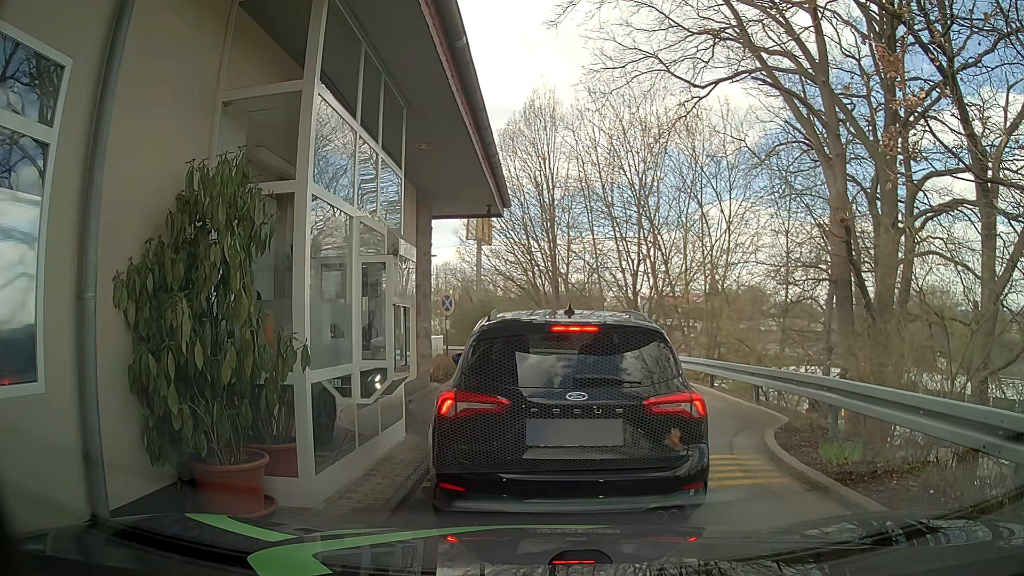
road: tertiary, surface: asphalt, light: Day
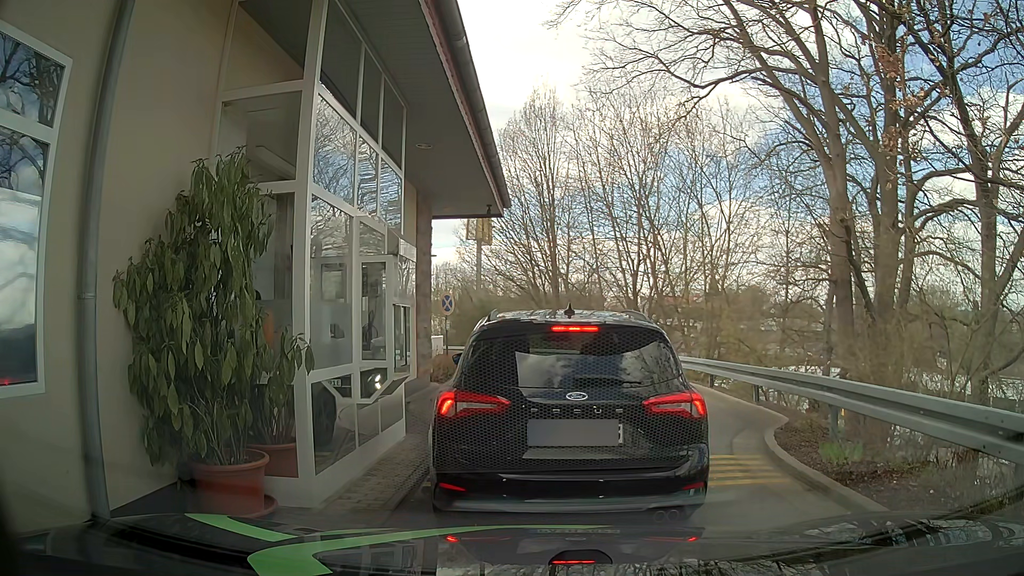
(0.0, 0.0) m; 0°
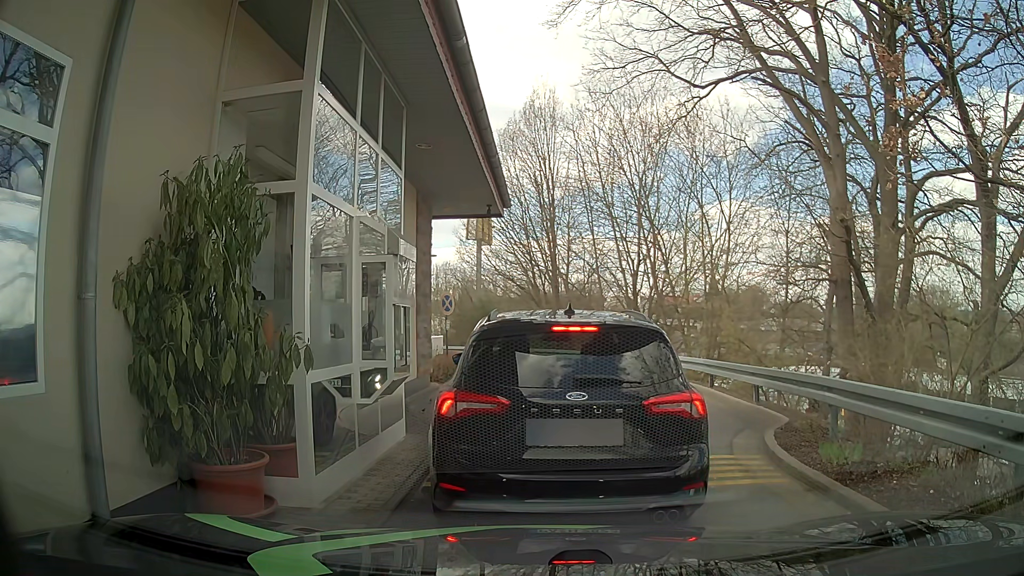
(0.0, 0.0) m; 0°
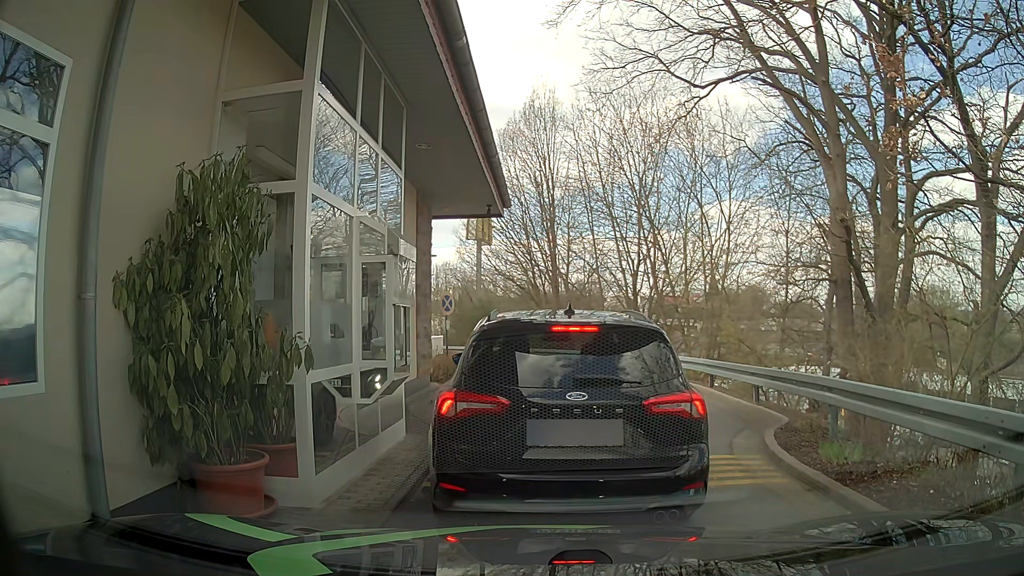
(0.0, 0.0) m; 0°
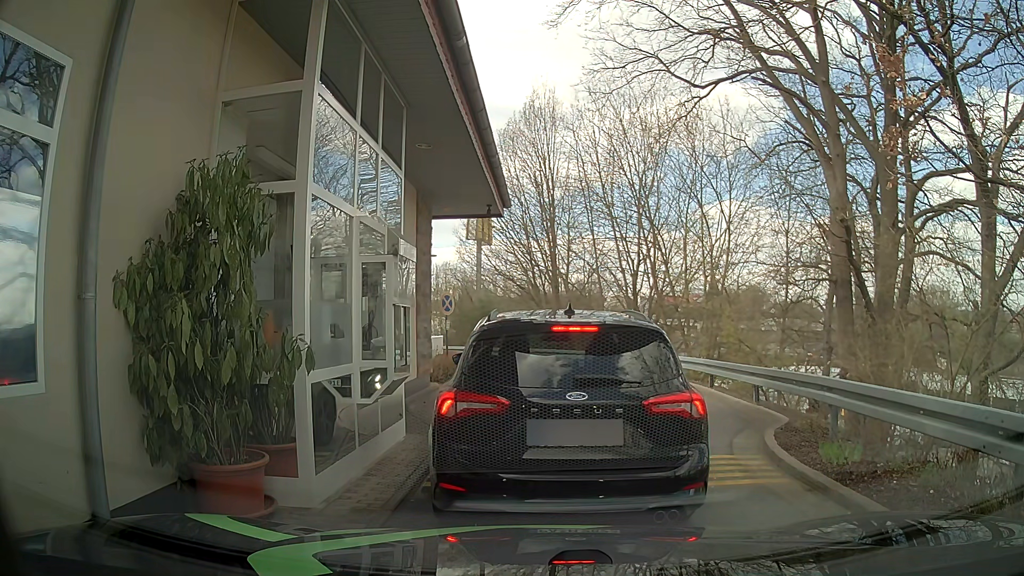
(0.0, 0.0) m; 0°
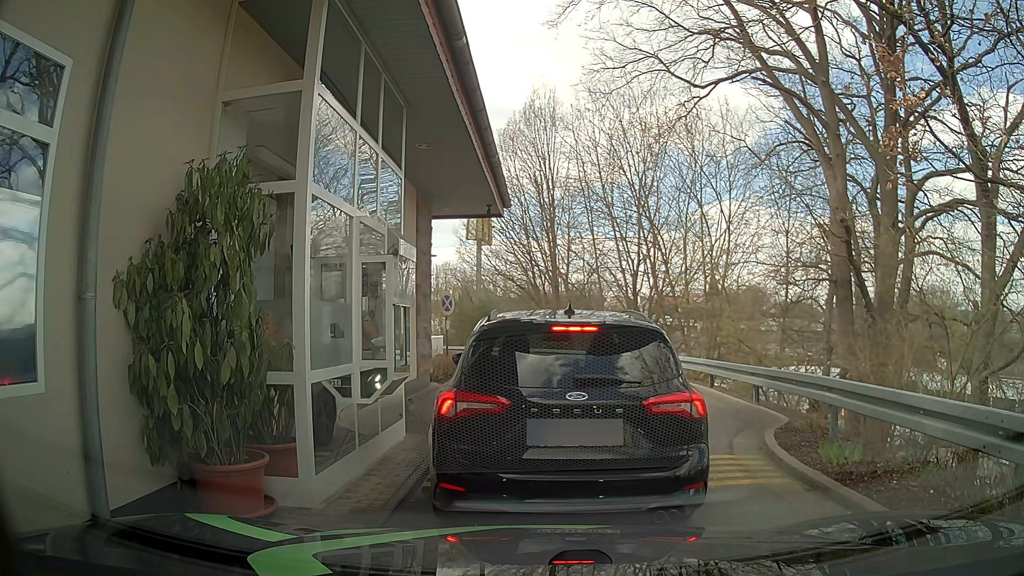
(0.0, 0.0) m; 0°
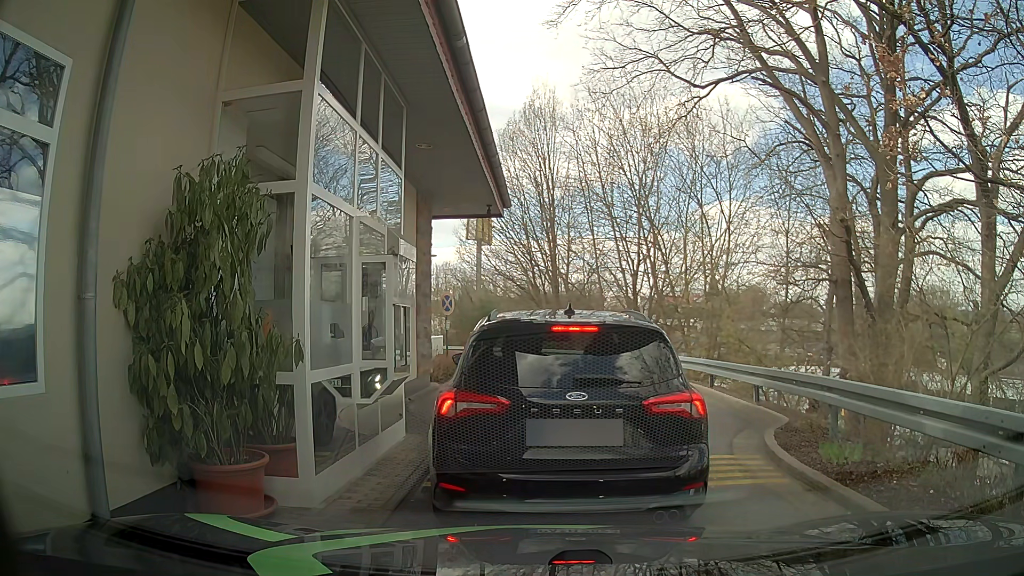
(0.0, 0.0) m; 0°
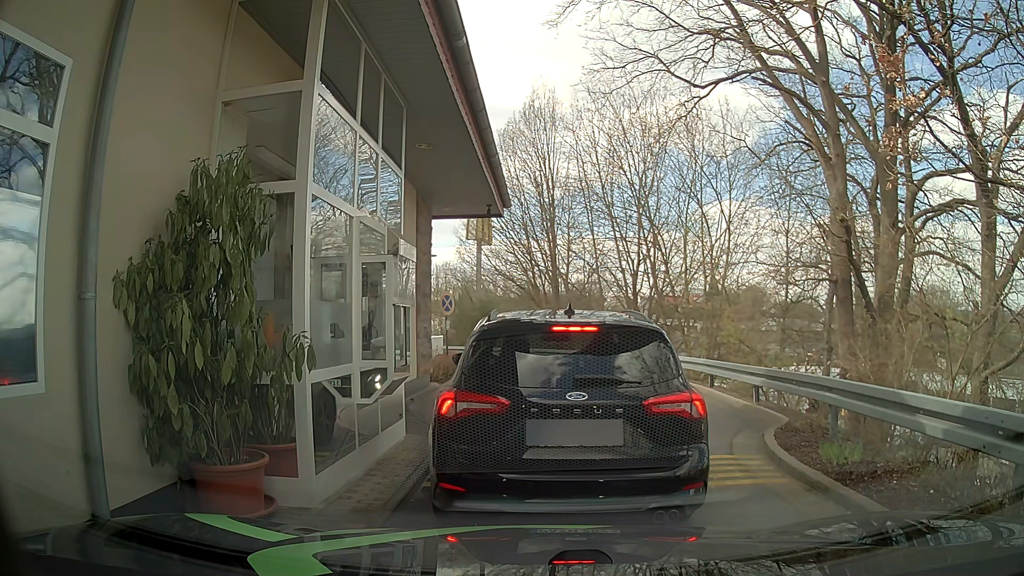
(0.0, 0.0) m; 0°
